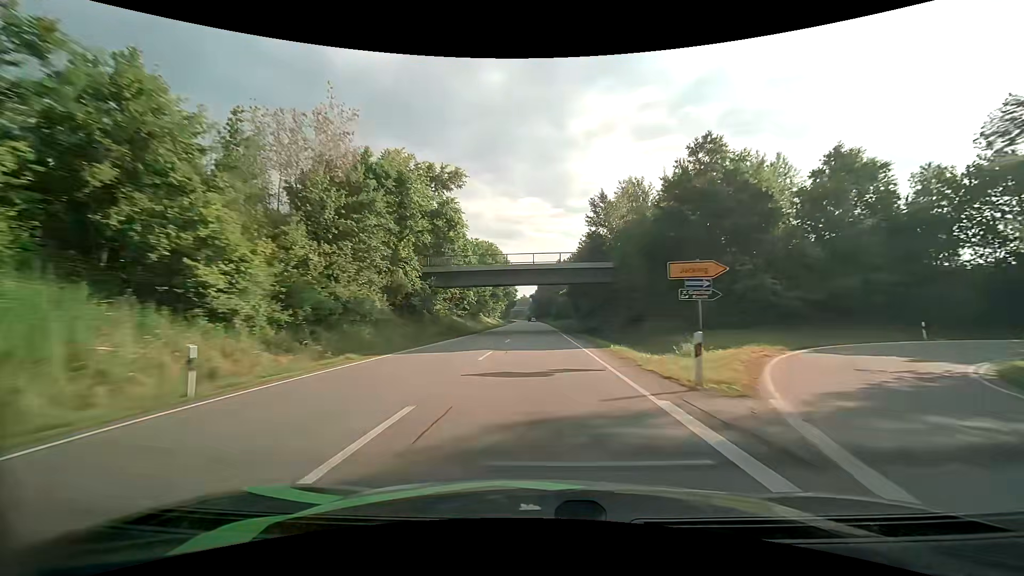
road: primary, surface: asphalt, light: Day
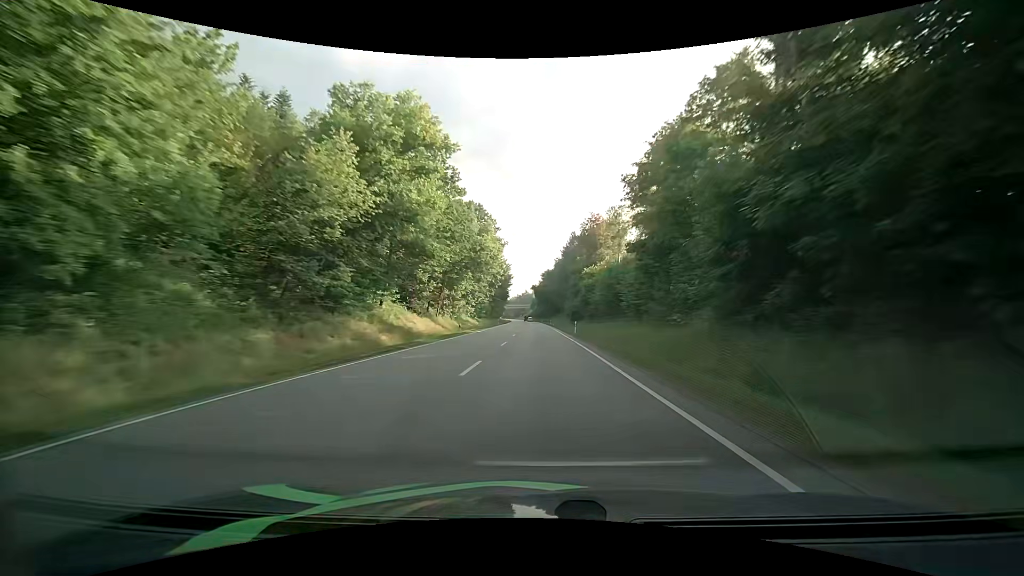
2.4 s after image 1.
(-0.5, +66.2) m; -1°
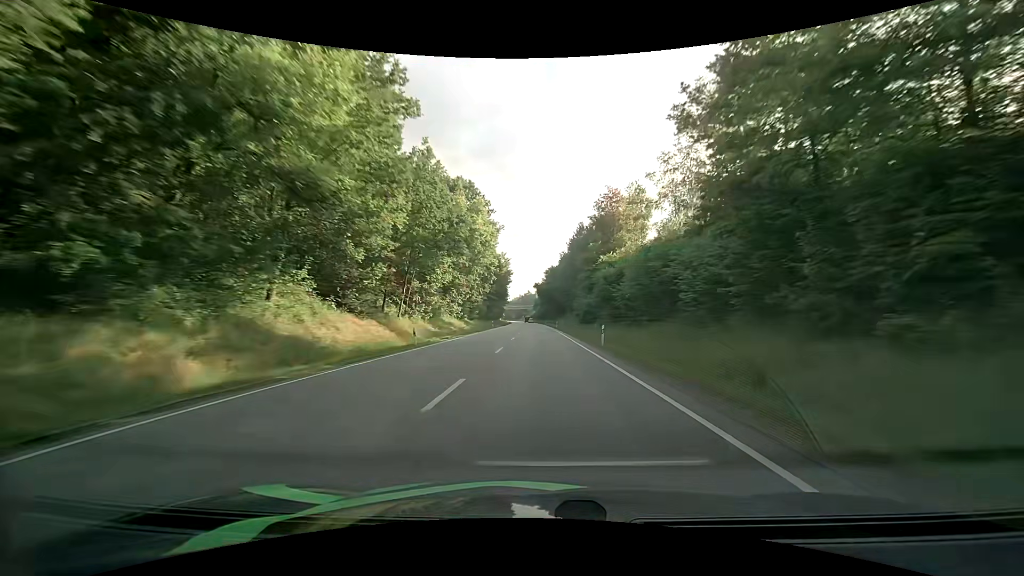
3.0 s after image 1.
(0.0, +16.6) m; 0°
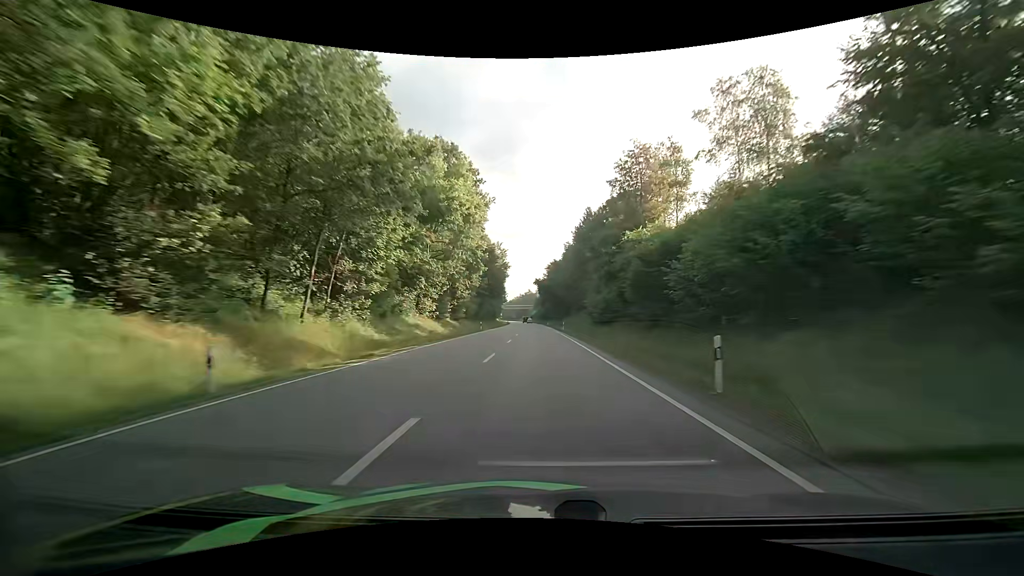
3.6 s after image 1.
(0.0, +16.7) m; 0°
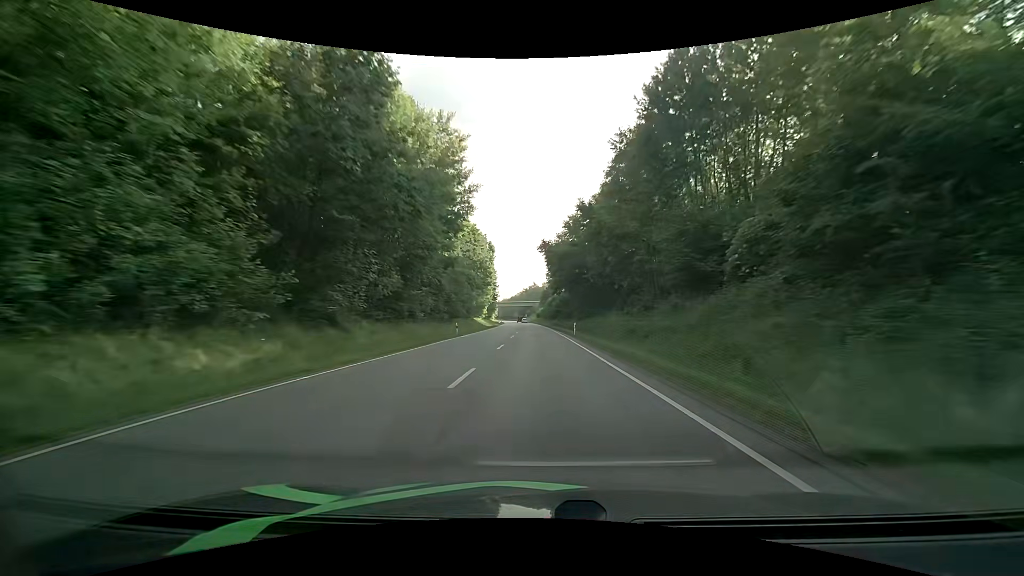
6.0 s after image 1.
(-0.6, +67.4) m; -1°
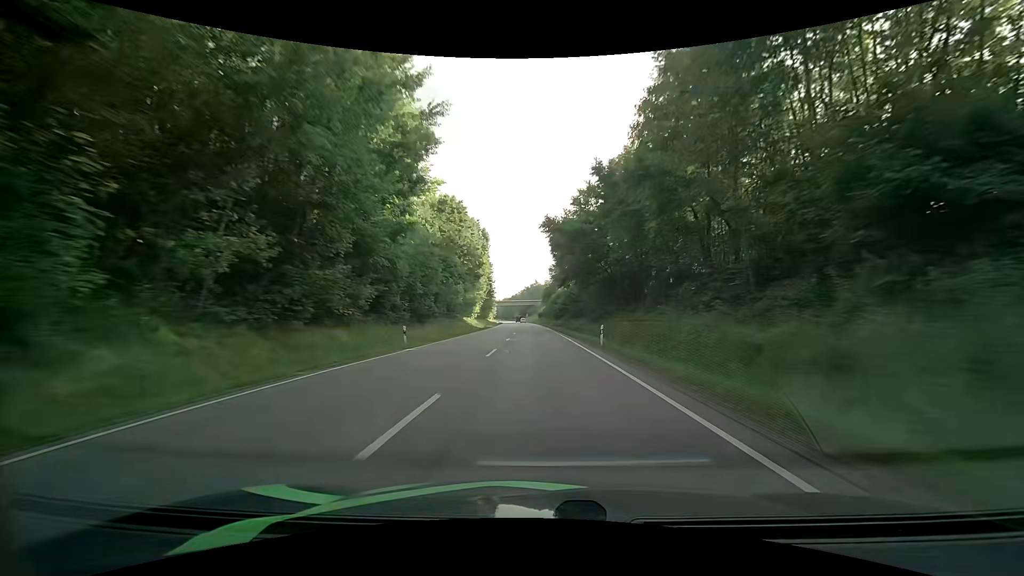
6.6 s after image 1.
(0.0, +17.0) m; 0°
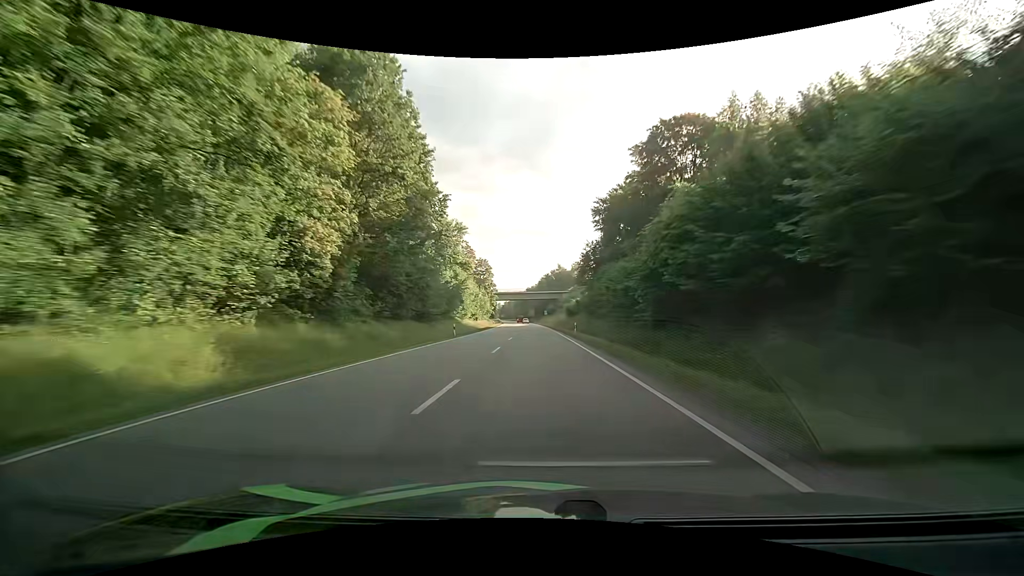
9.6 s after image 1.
(-1.6, +84.4) m; -2°
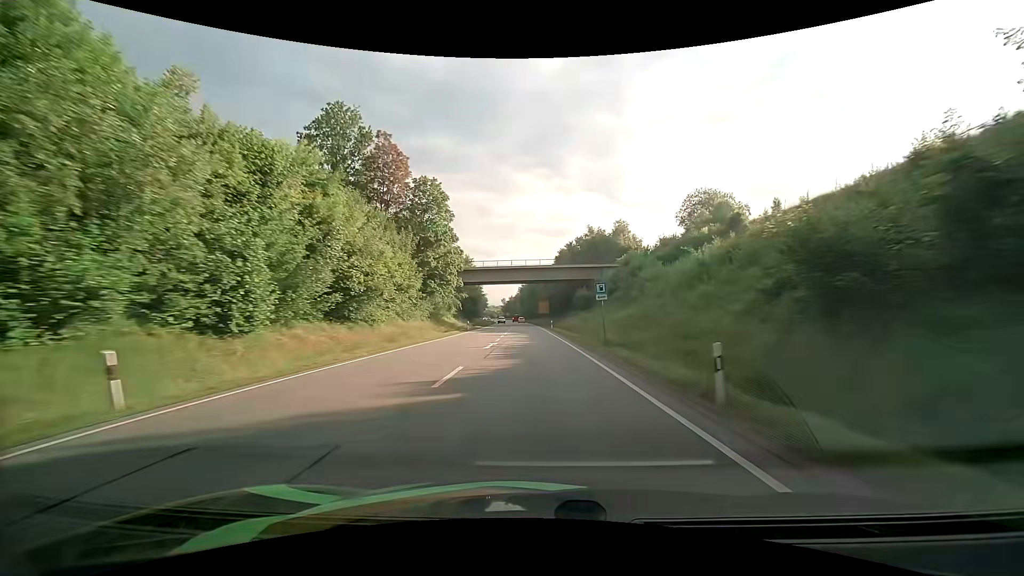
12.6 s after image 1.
(-0.9, +82.3) m; -1°
(0, +10) (0, +20) (0, +30) (0, +40) (-1, +50) (-1, +60) (-2, +70) (-2, +80) (-3, +90) (-3, +100) m
